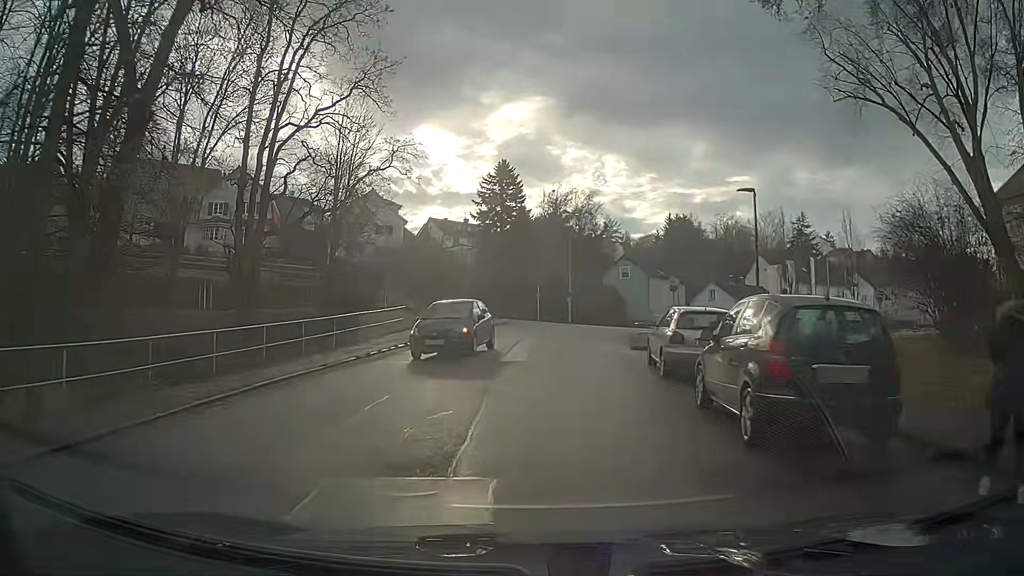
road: residential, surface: asphalt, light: Day
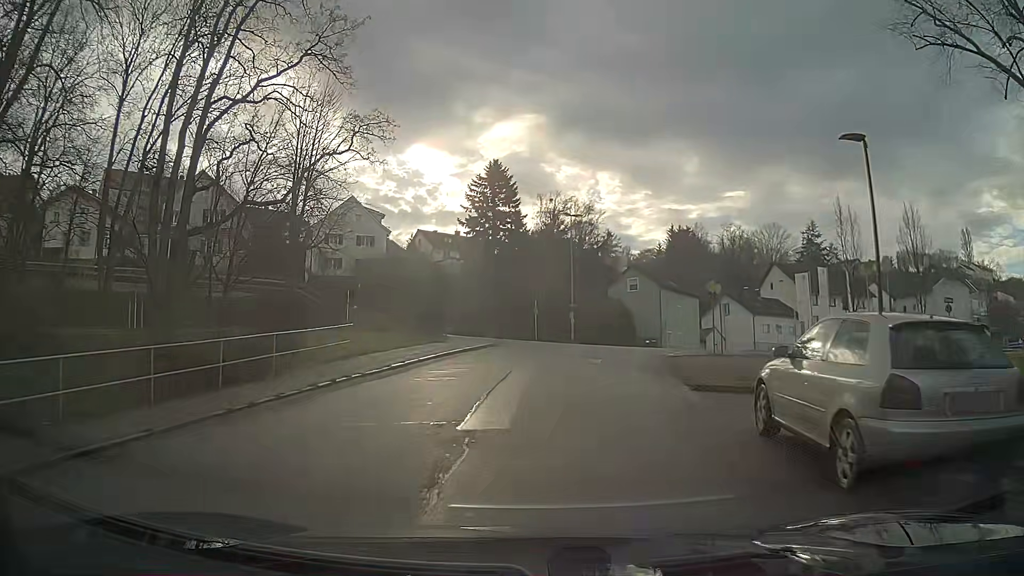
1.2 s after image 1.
(0.0, +8.2) m; 0°
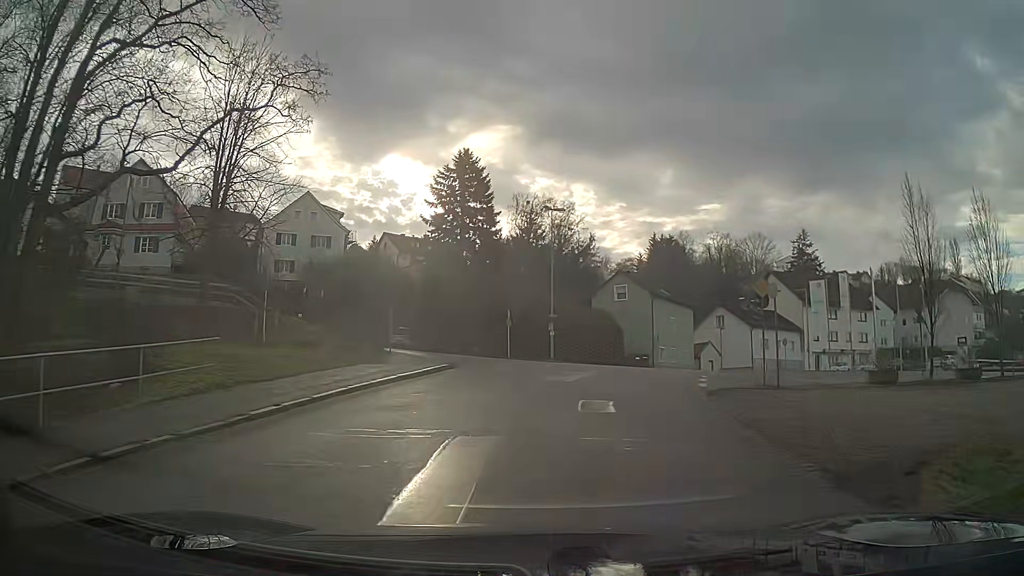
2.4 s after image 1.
(+0.1, +8.2) m; +3°
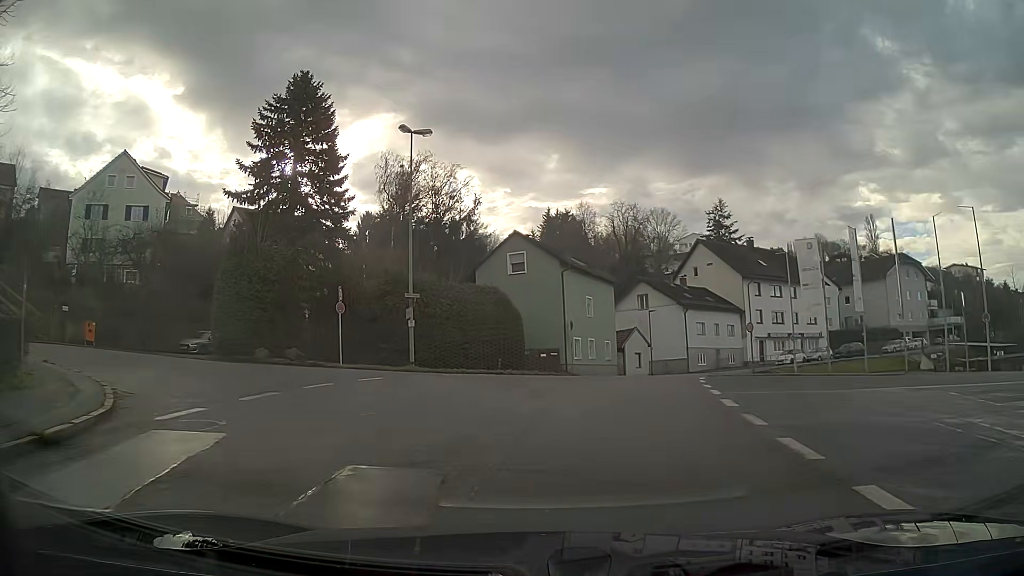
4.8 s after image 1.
(+1.3, +16.4) m; +9°
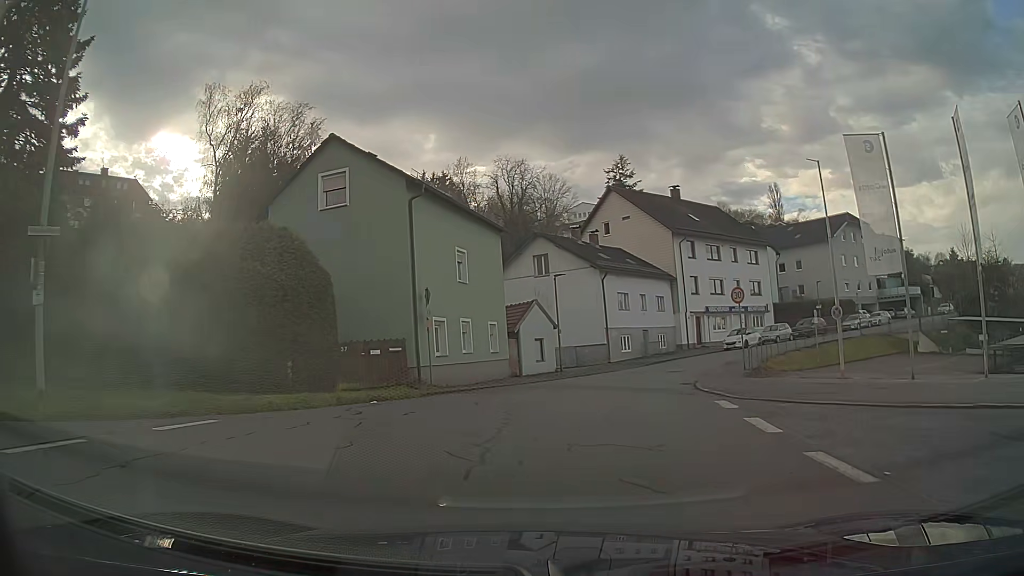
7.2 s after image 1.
(+1.4, +17.2) m; +10°
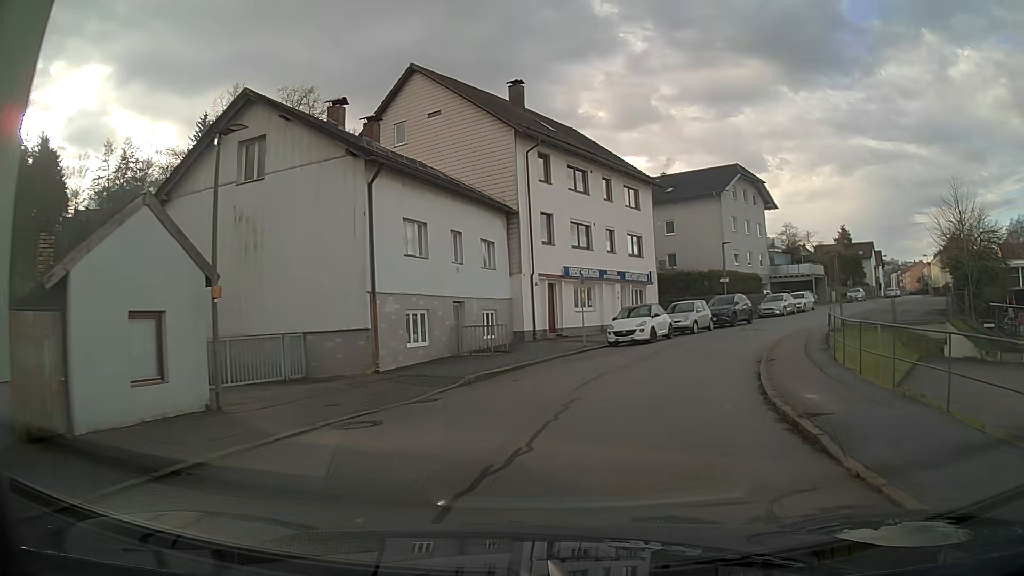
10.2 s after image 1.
(+3.0, +22.5) m; +18°
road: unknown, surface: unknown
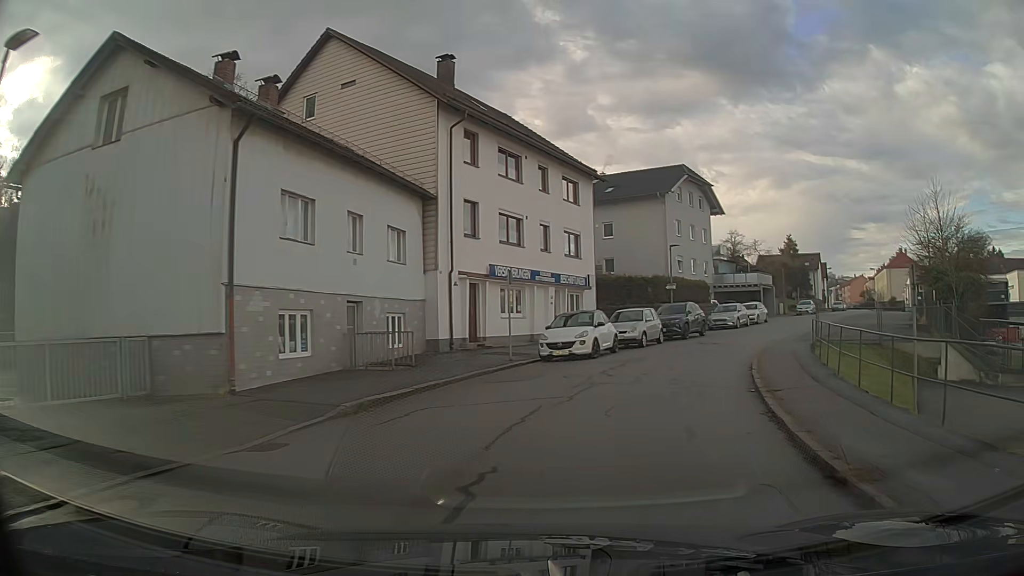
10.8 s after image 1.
(+0.2, +4.7) m; +6°
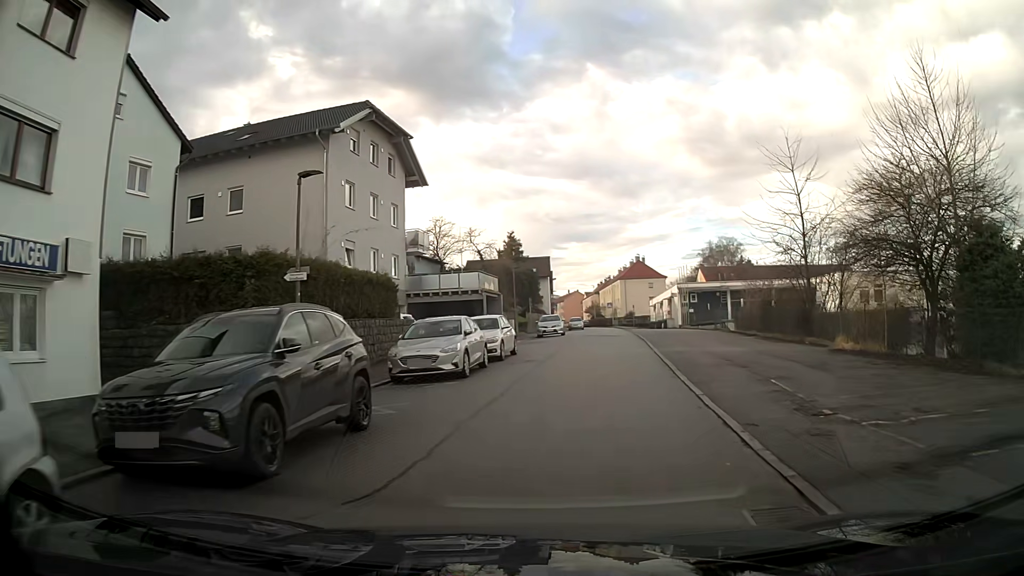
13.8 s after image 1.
(+5.4, +23.0) m; +25°
(+1, +10) (+1, +20) (+2, +30) (+3, +40) (+4, +50) (+5, +60) (+6, +70) (+7, +80) (+7, +90) (+7, +100) m
